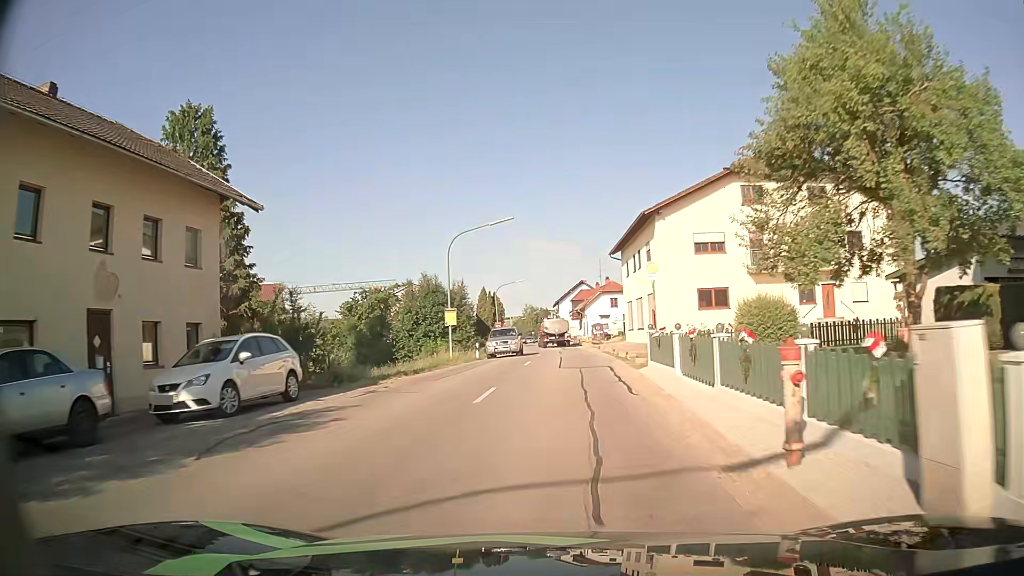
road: secondary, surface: asphalt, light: Day
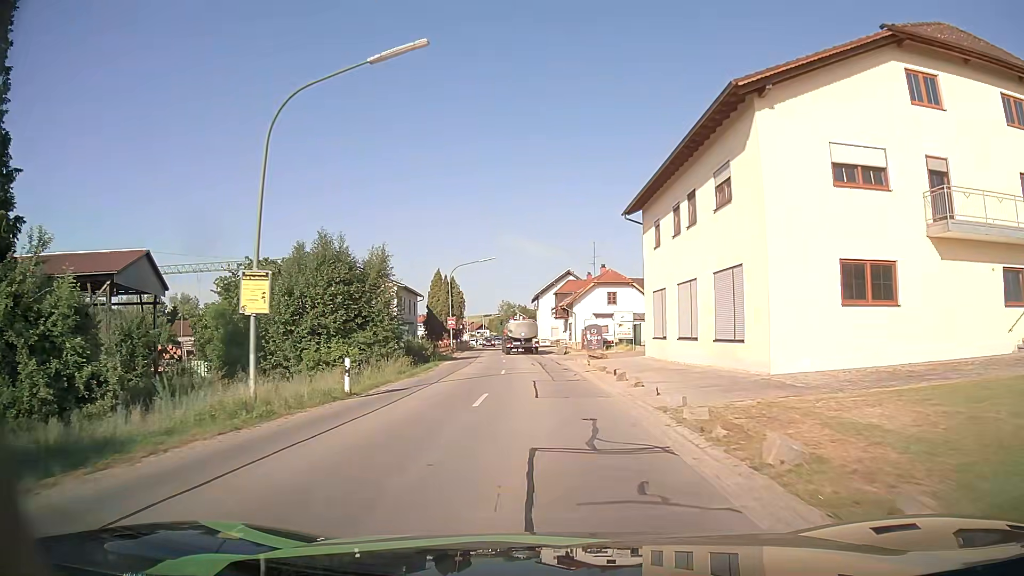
(+0.4, +22.2) m; +1°
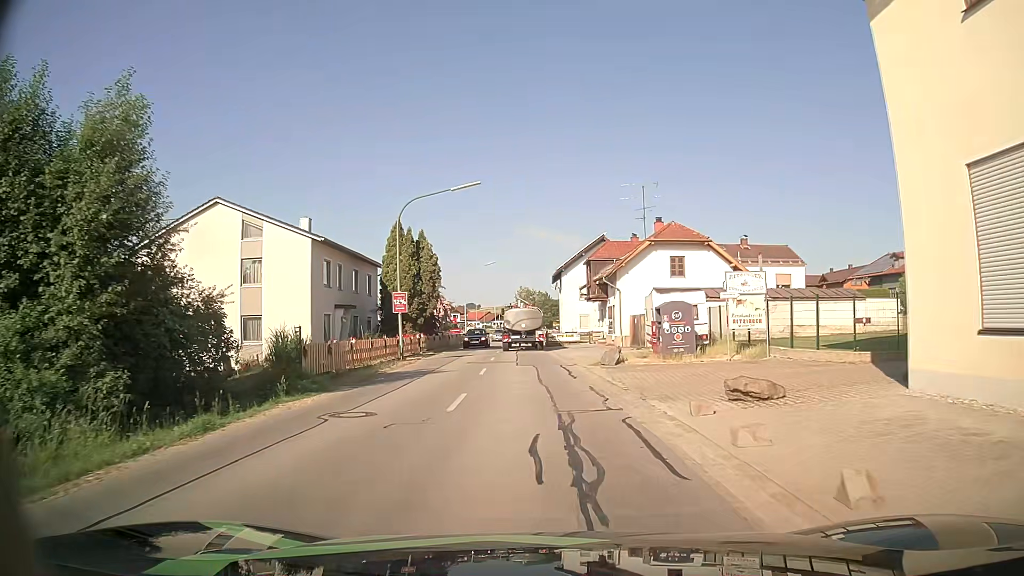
(-0.2, +24.8) m; -2°
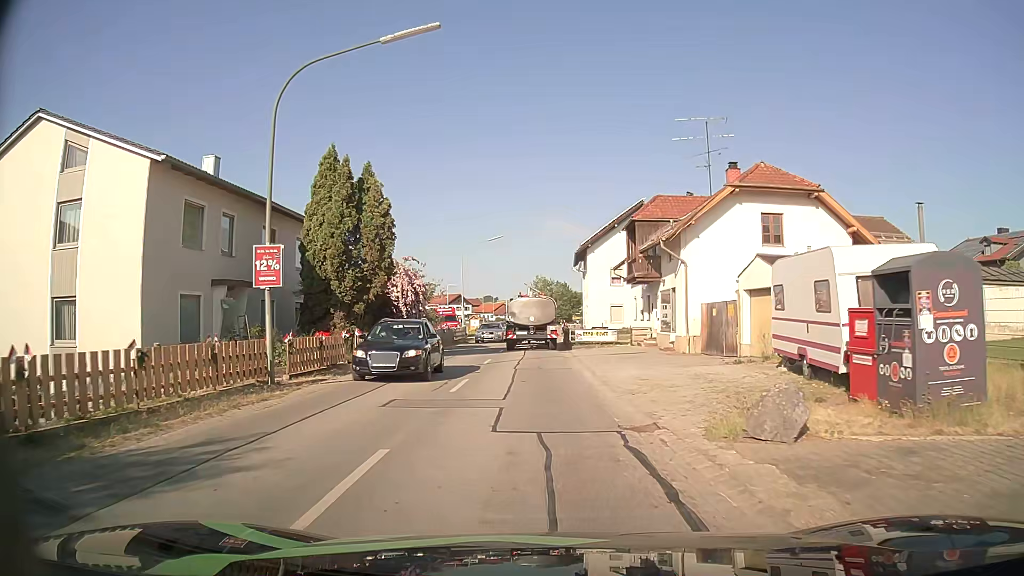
(-0.2, +15.5) m; -1°
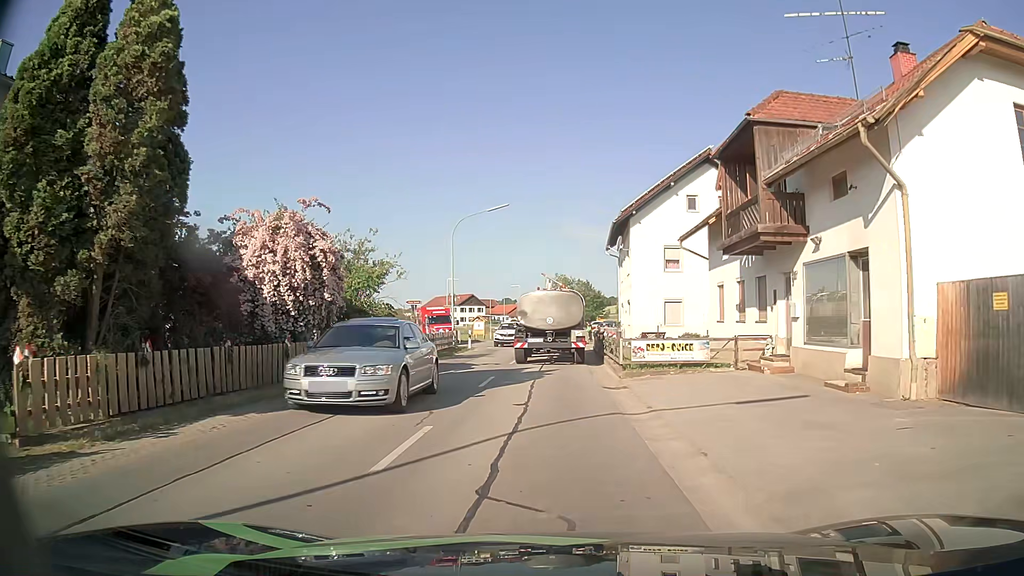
(-0.3, +15.7) m; -1°
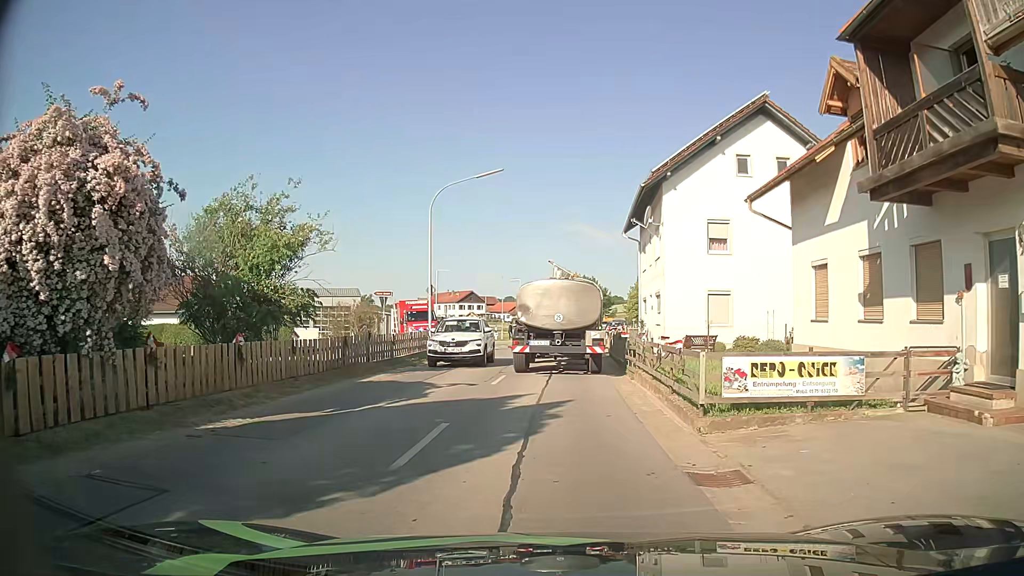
(-0.1, +8.6) m; -1°
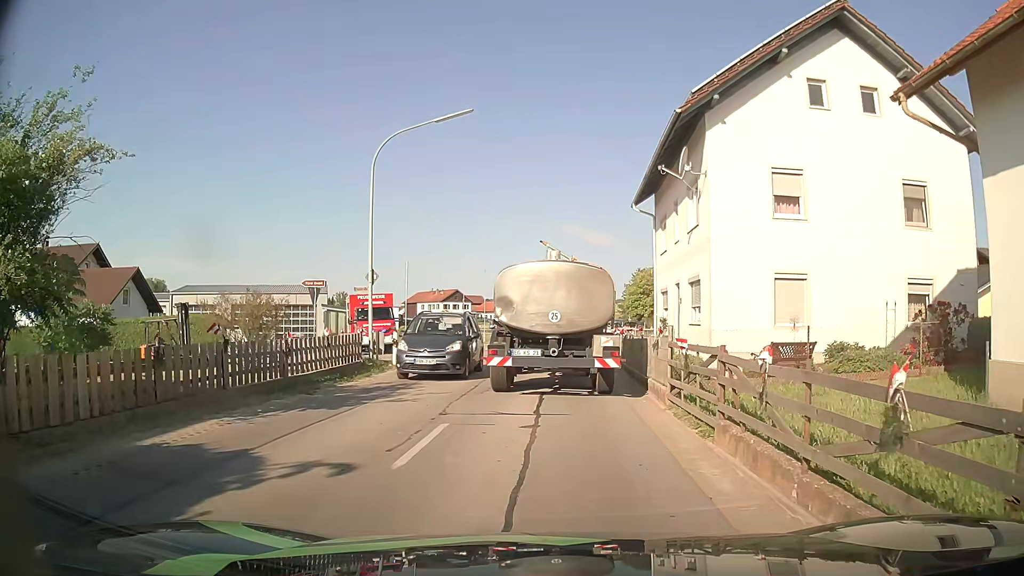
(+0.1, +8.7) m; 0°
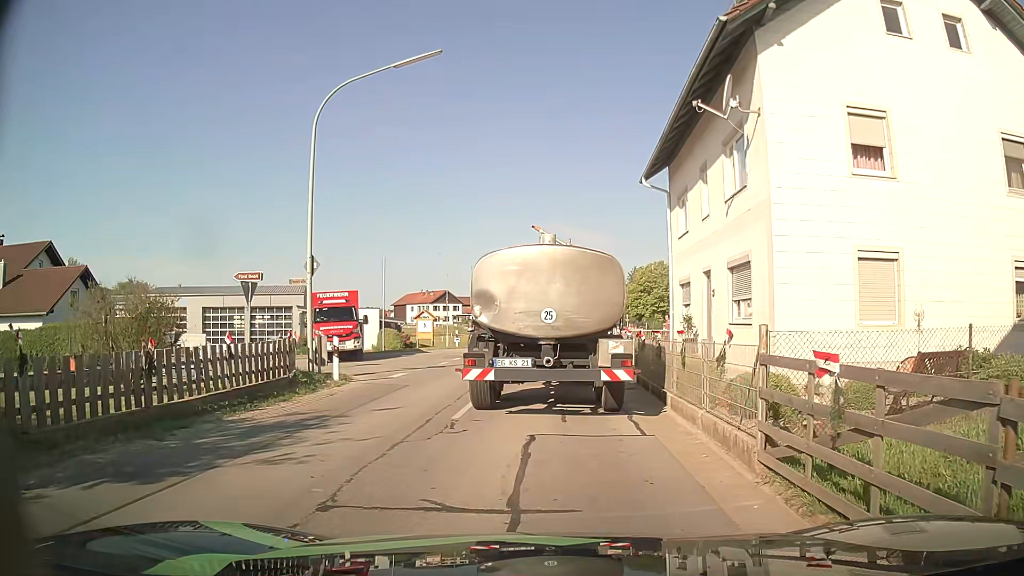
(+0.1, +5.2) m; 0°
(0, +10) (+1, +20) (+1, +30) (+1, +40) (+3, +50) (+4, +60) (+5, +70) (+6, +80) (+5, +90) (+3, +100) m
